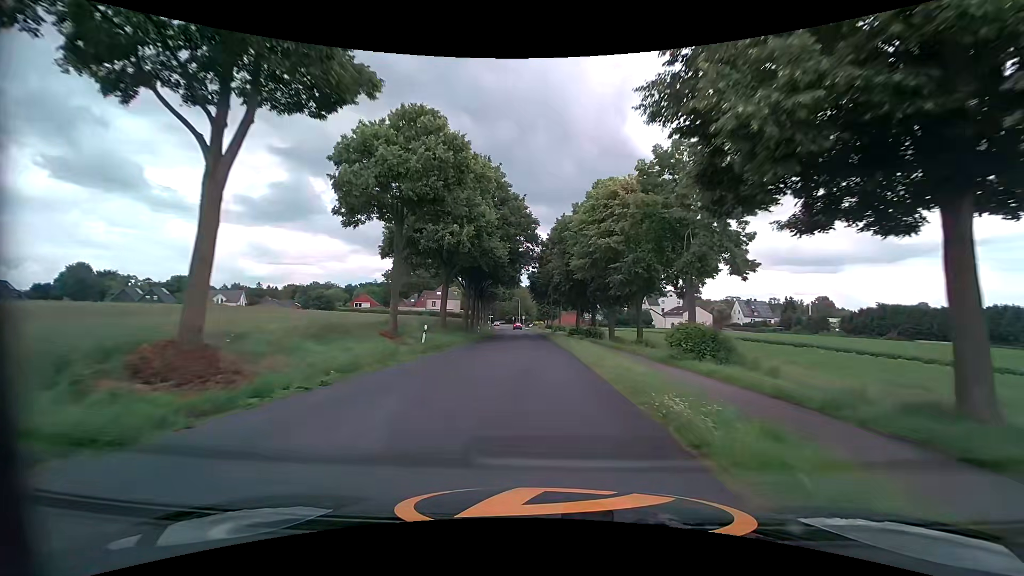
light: Day
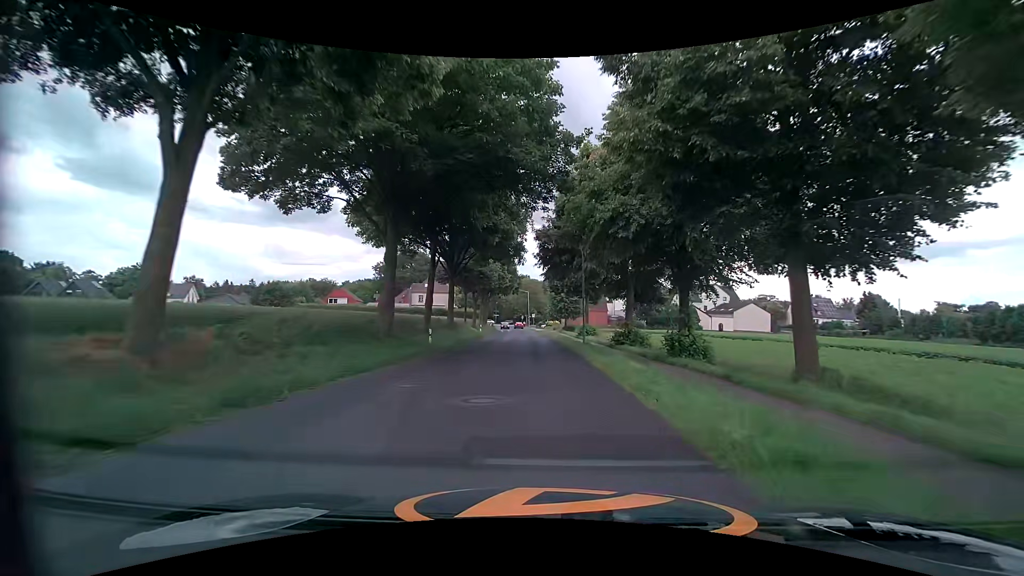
(-0.5, +29.9) m; -1°
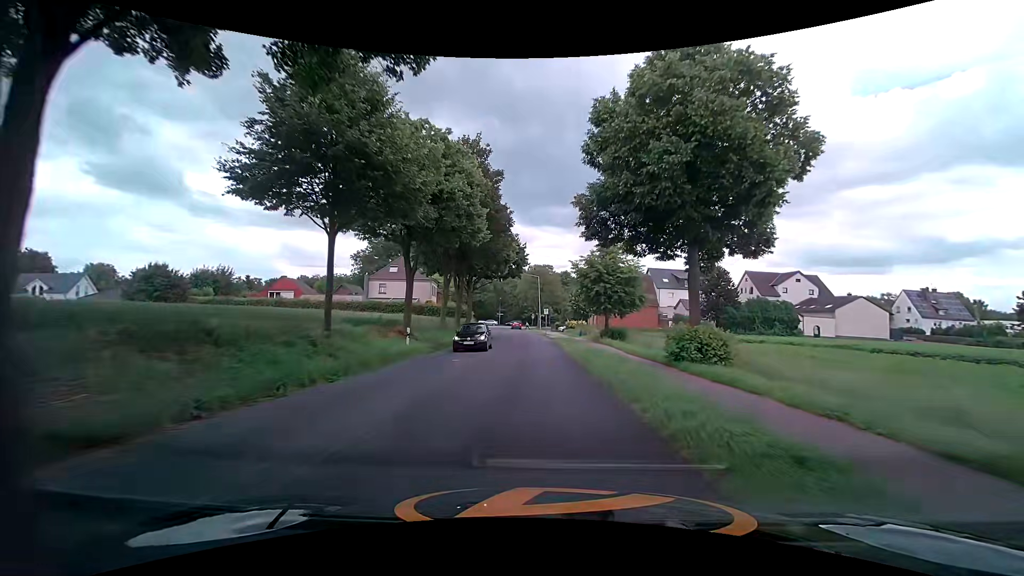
(-0.3, +36.5) m; -2°
(0, +10) (0, +20) (-1, +30) (-1, +40) (-2, +50) (-2, +60) (-3, +70) (-4, +80) (-4, +90) (-5, +100) m
